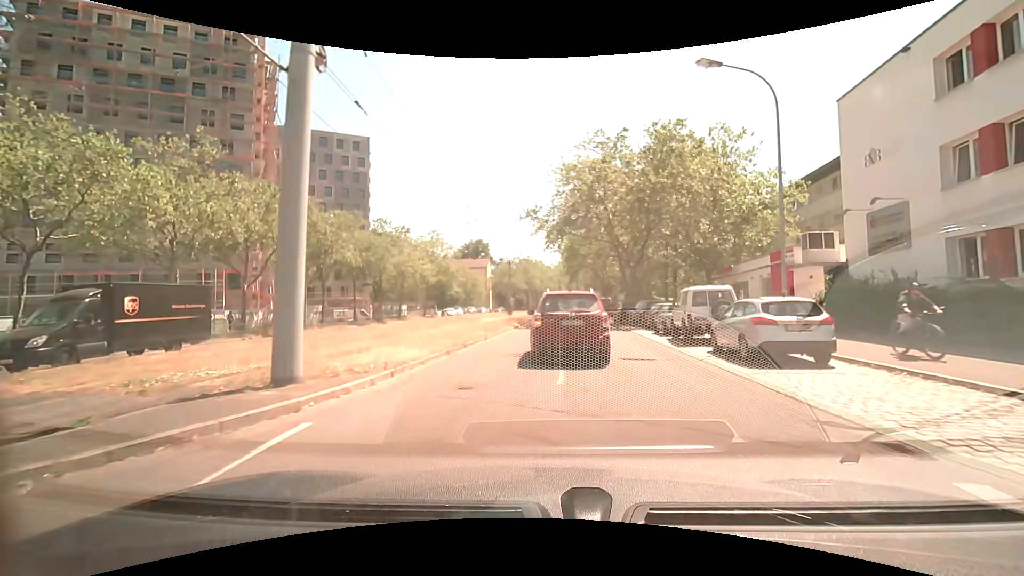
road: tertiary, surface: asphalt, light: Day
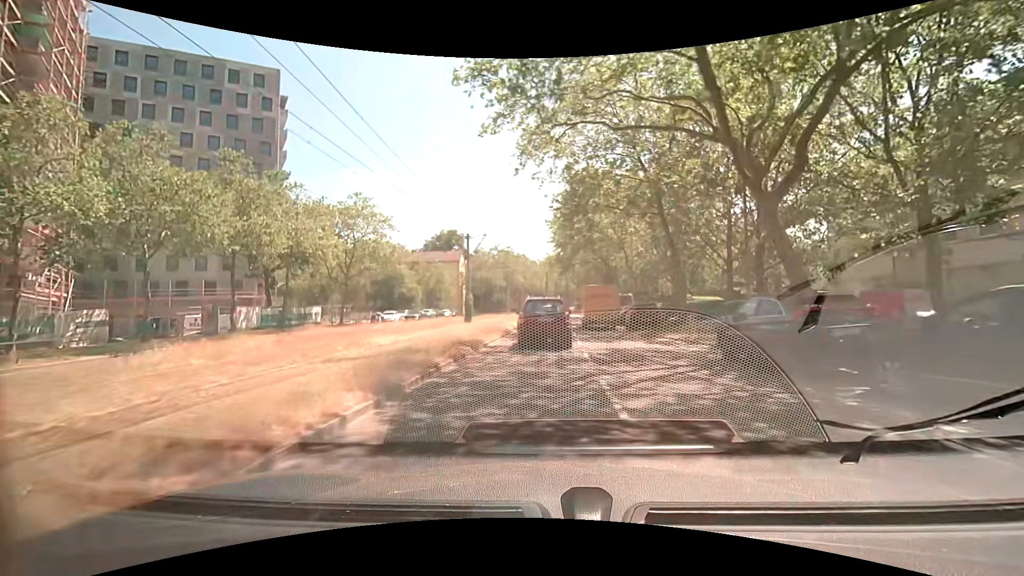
(+0.4, +26.3) m; +2°
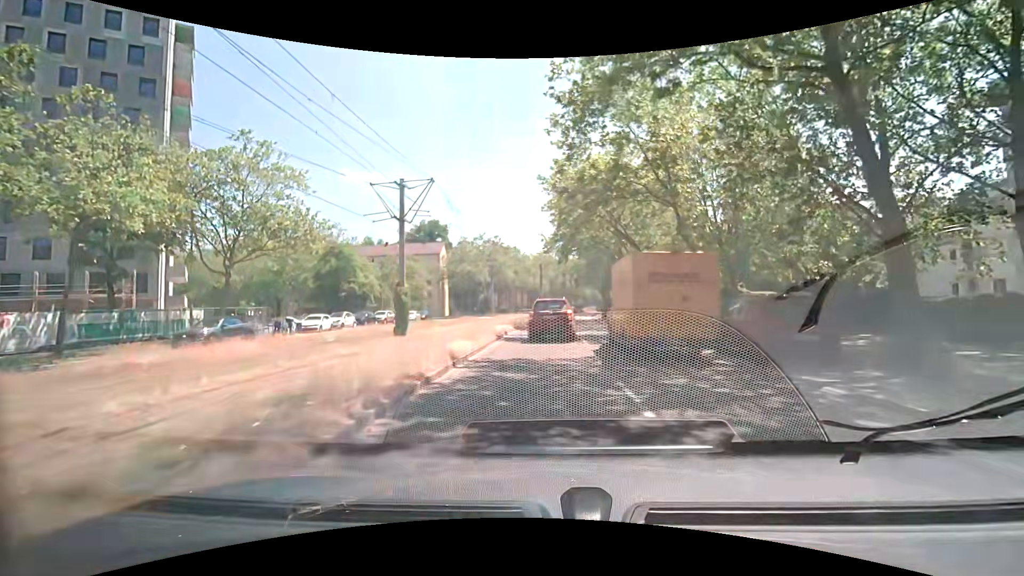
(+0.1, +17.9) m; +1°
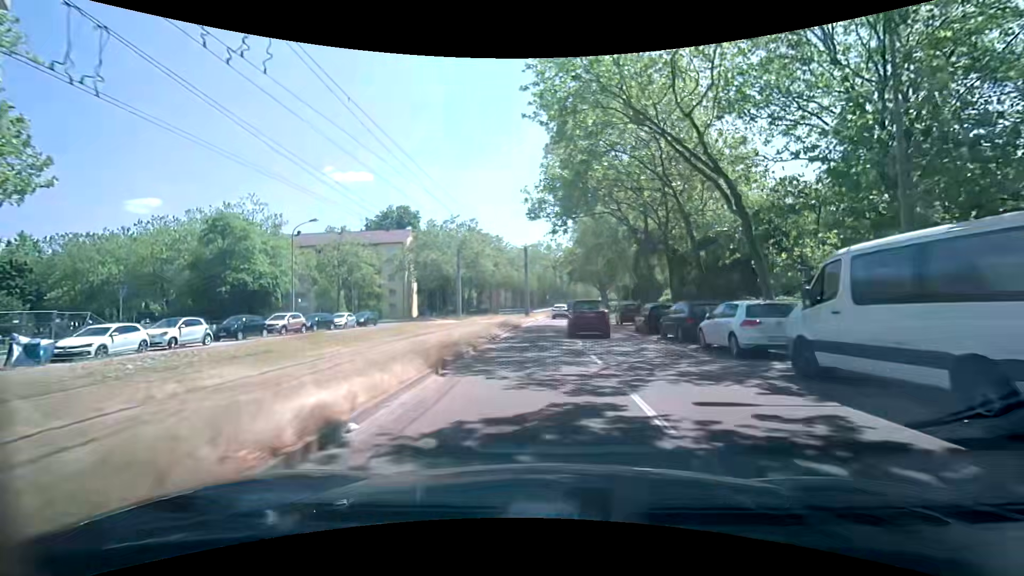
(+0.1, +18.9) m; +1°
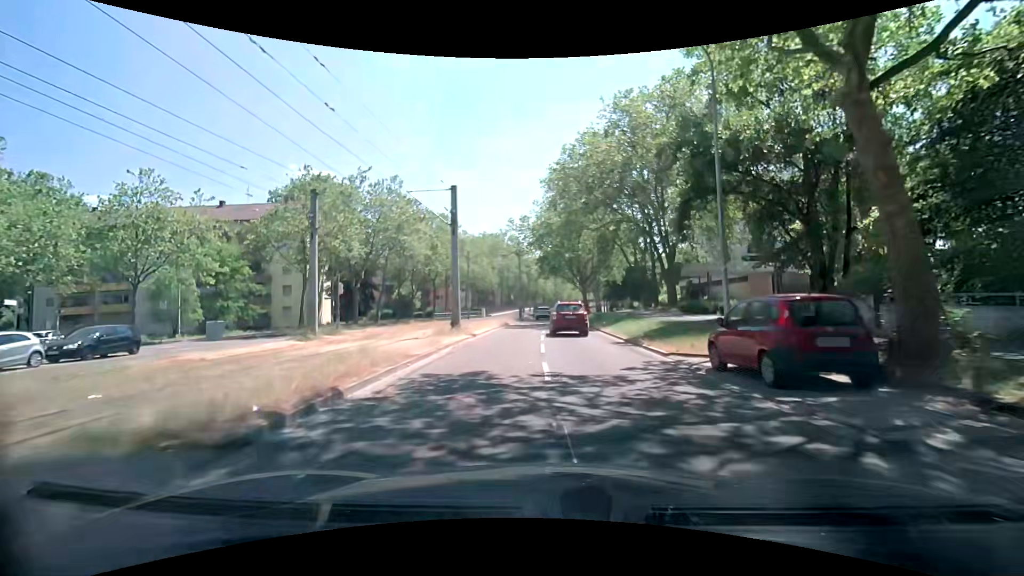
(+0.9, +26.7) m; +4°
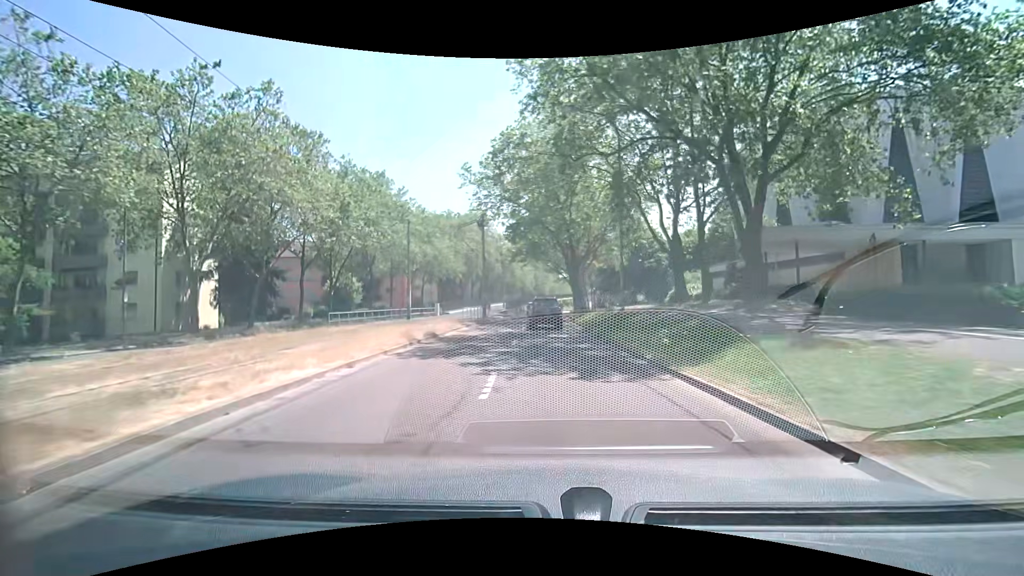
(+0.3, +21.1) m; +2°
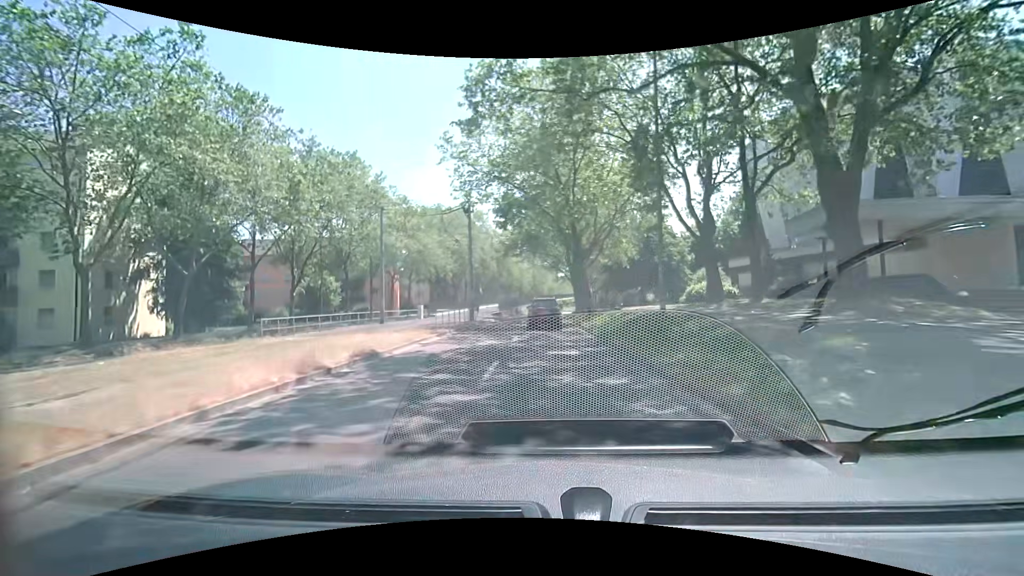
(0.0, +7.2) m; -1°
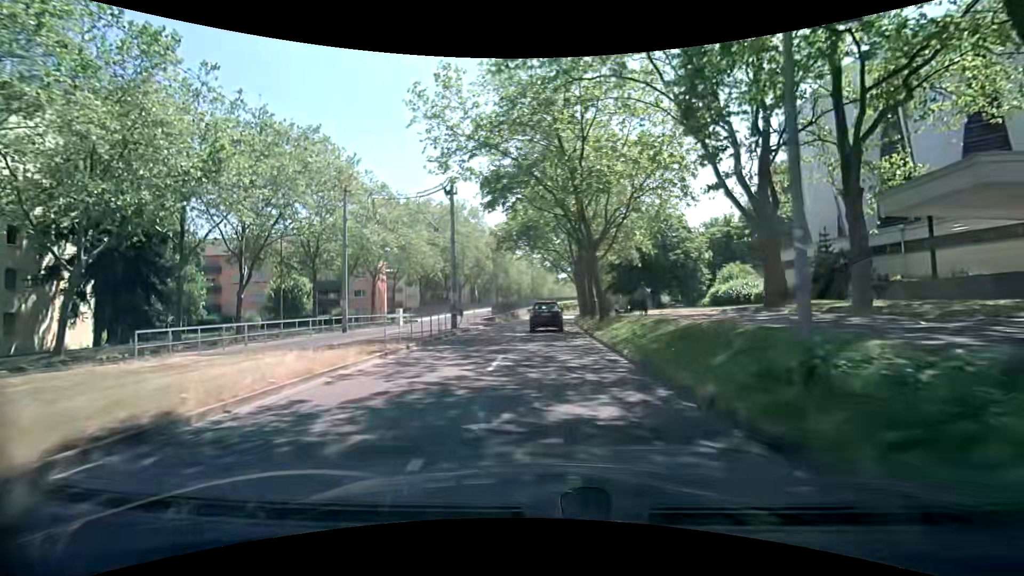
(+0.1, +7.3) m; 0°
(0, +10) (0, +20) (0, +30) (0, +40) (+1, +50) (+1, +60) (+2, +70) (+3, +80) (+4, +90) (+6, +100) m
